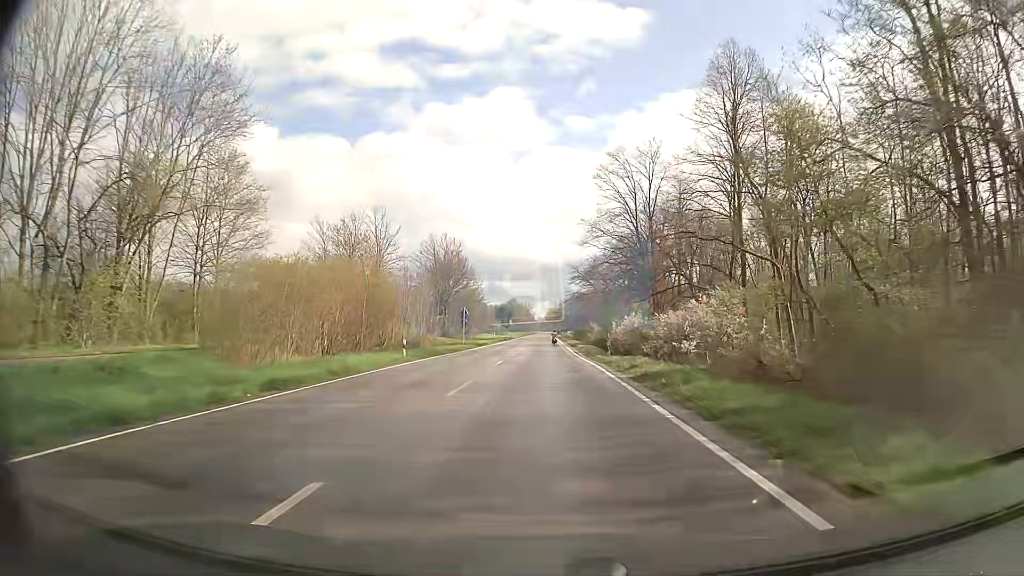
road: secondary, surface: asphalt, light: Day
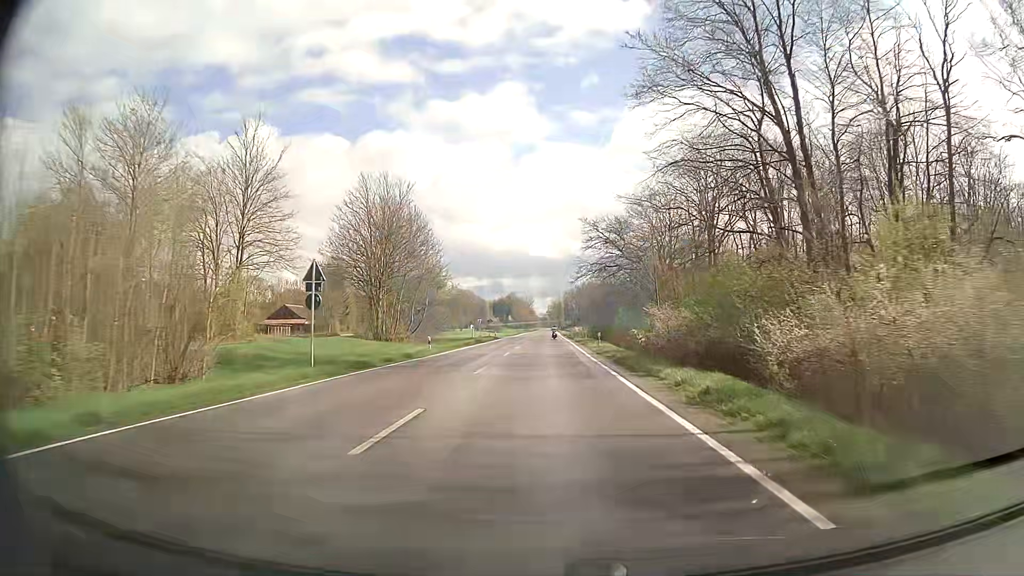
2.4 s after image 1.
(0.0, +43.0) m; 0°
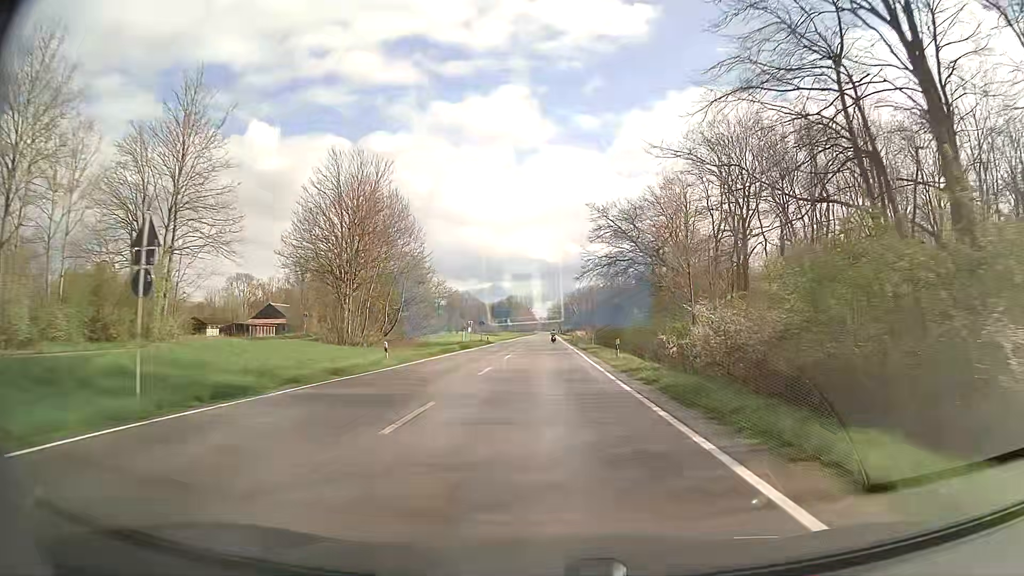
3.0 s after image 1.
(0.0, +10.7) m; 0°
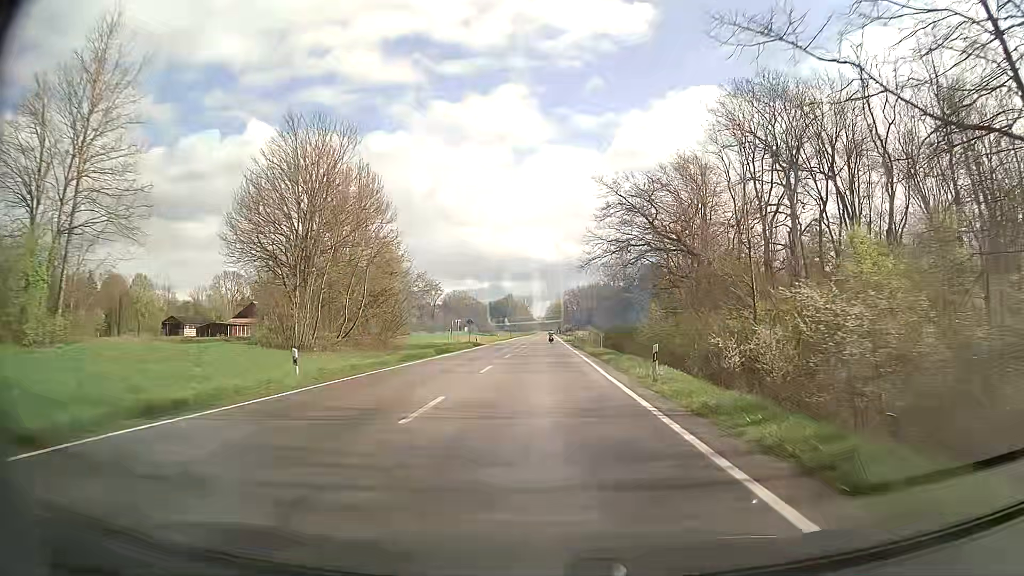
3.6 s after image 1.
(0.0, +10.7) m; 0°
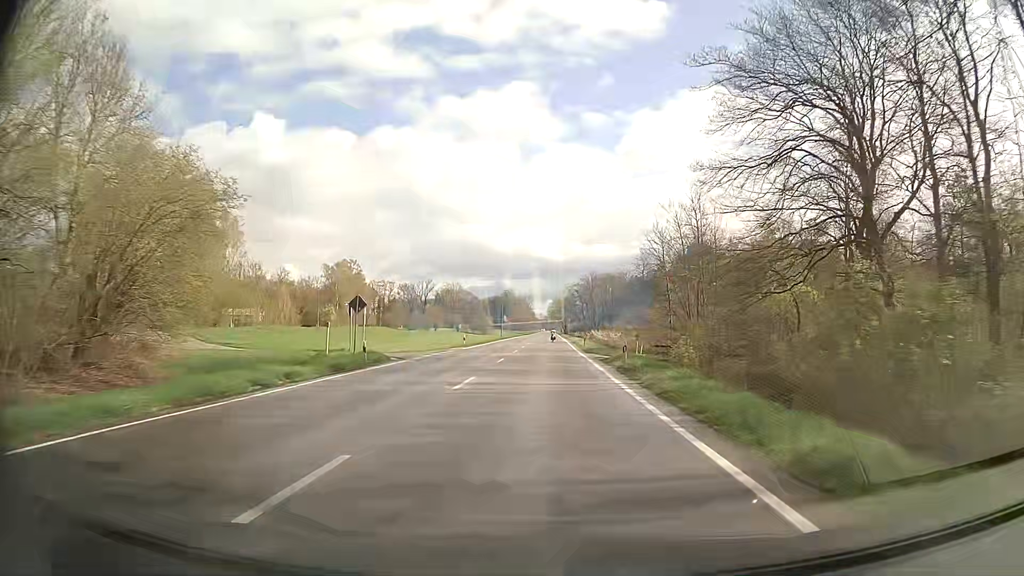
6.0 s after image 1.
(0.0, +42.9) m; 0°
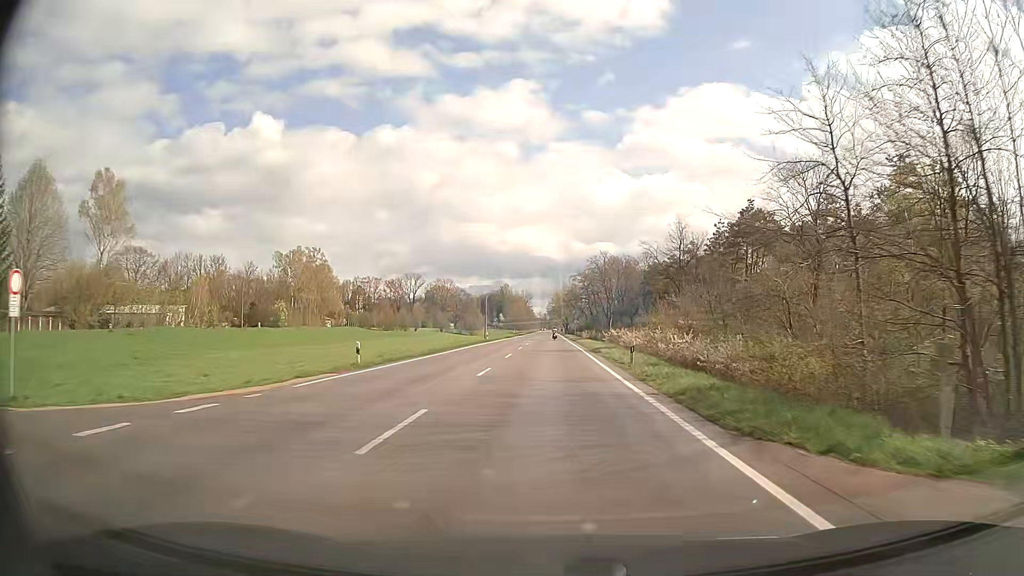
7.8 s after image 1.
(+0.1, +32.3) m; 0°
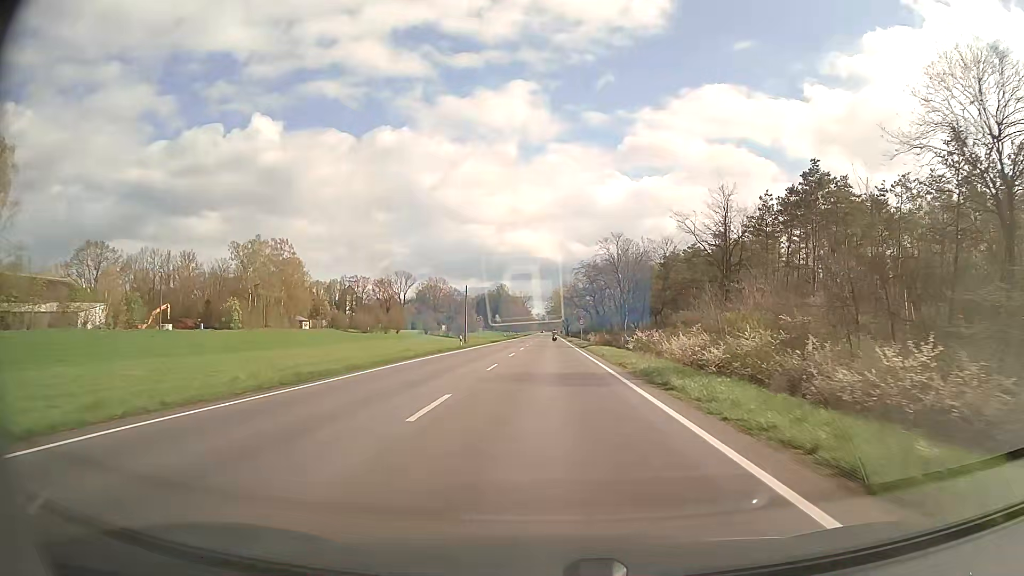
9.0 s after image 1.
(0.0, +21.5) m; 0°
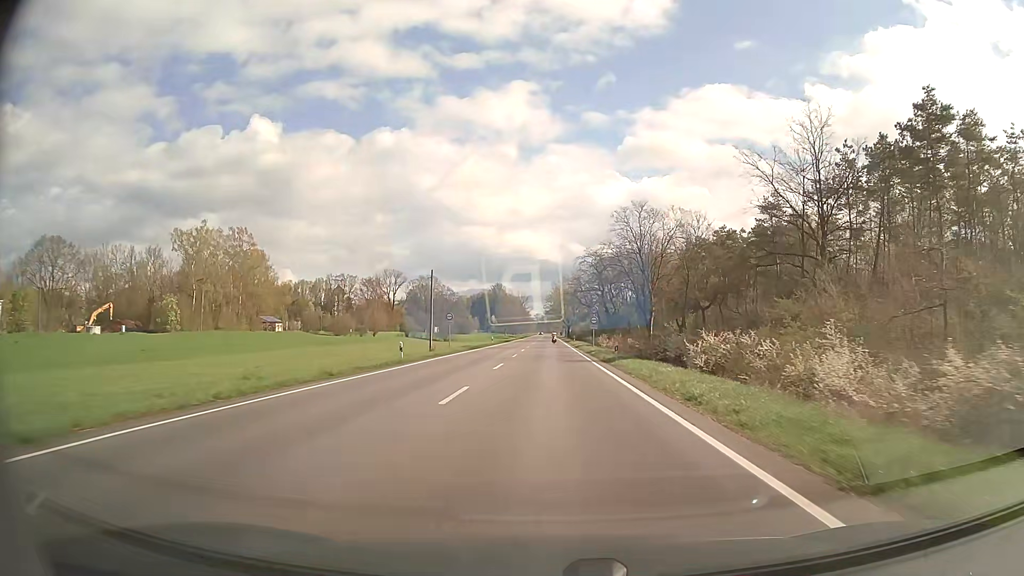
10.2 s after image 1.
(0.0, +21.5) m; 0°
(0, +10) (0, +20) (0, +30) (0, +40) (0, +50) (0, +60) (0, +70) (0, +80) (0, +90) (0, +100) m
